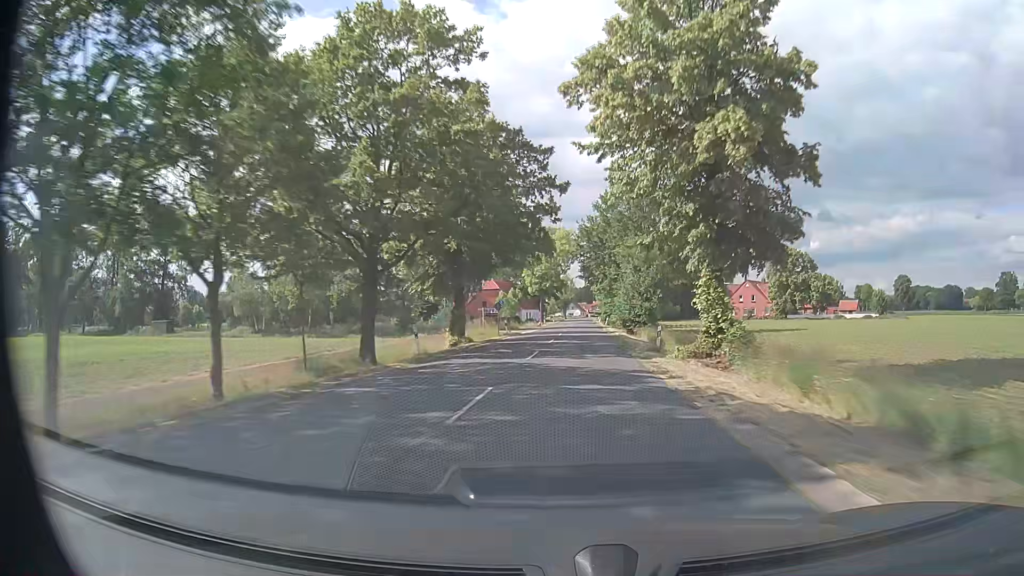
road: secondary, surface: asphalt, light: Day
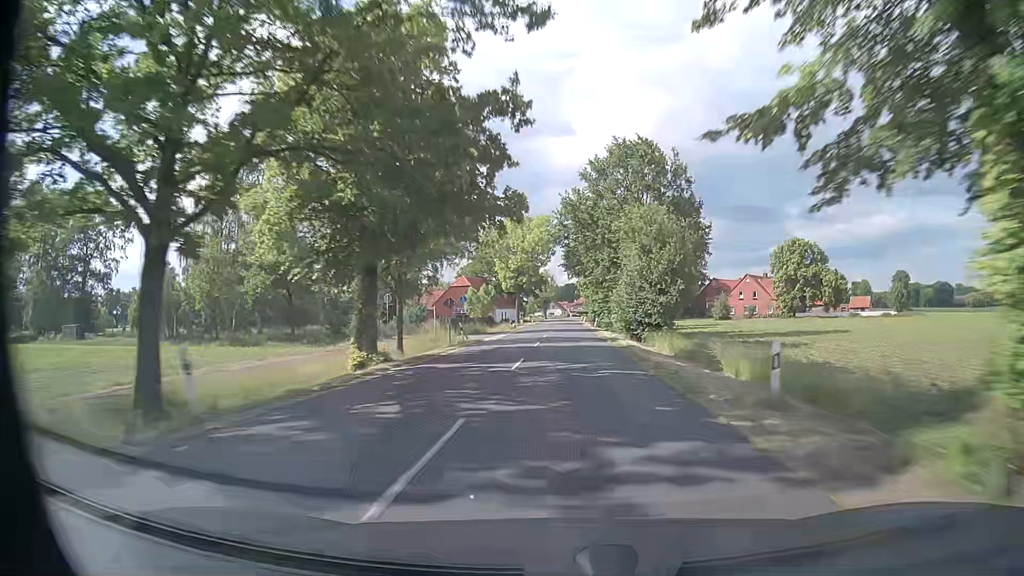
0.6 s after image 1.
(+0.2, +15.7) m; +2°
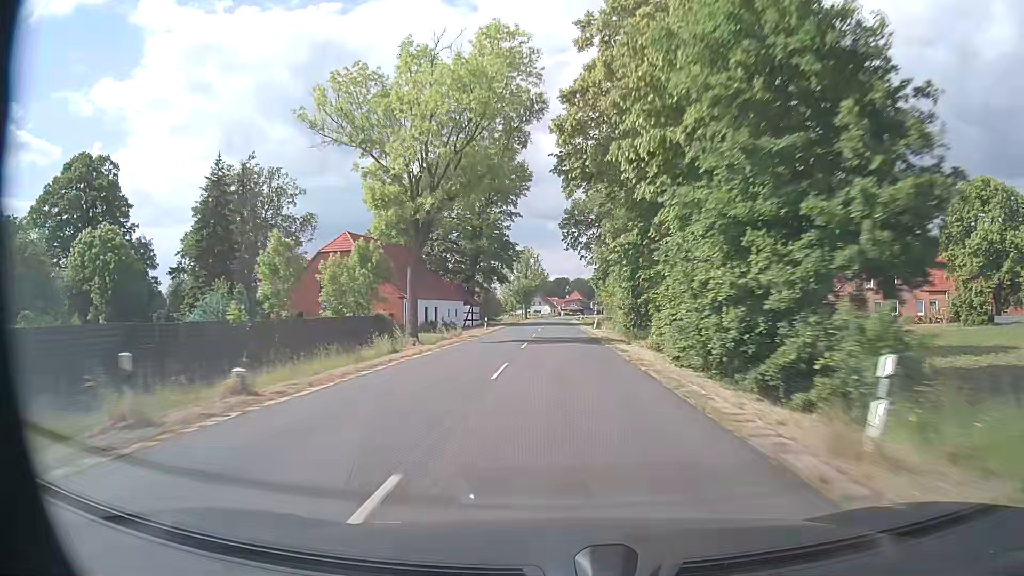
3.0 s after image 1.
(+0.7, +63.2) m; +1°
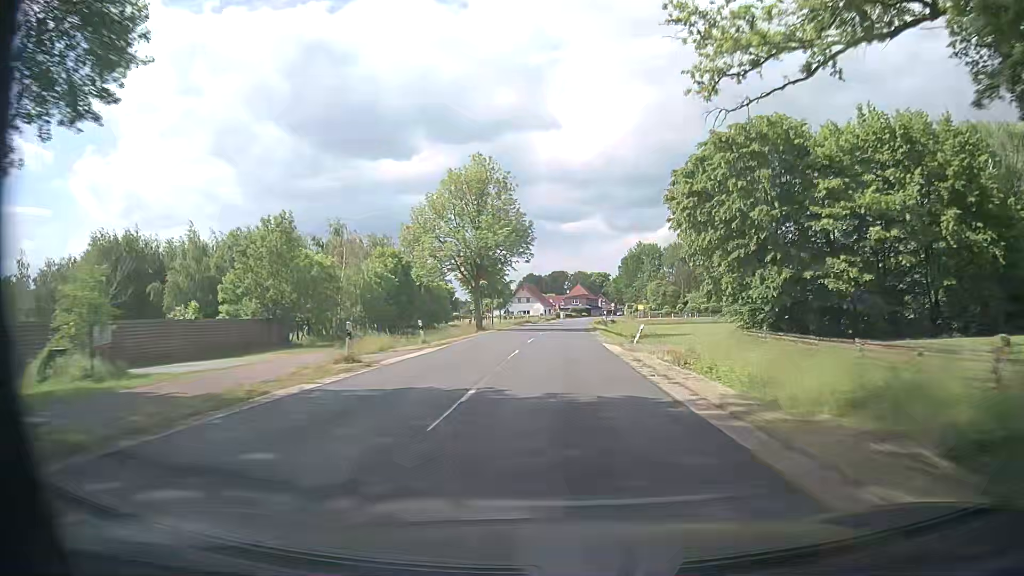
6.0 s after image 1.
(+0.2, +79.1) m; 0°
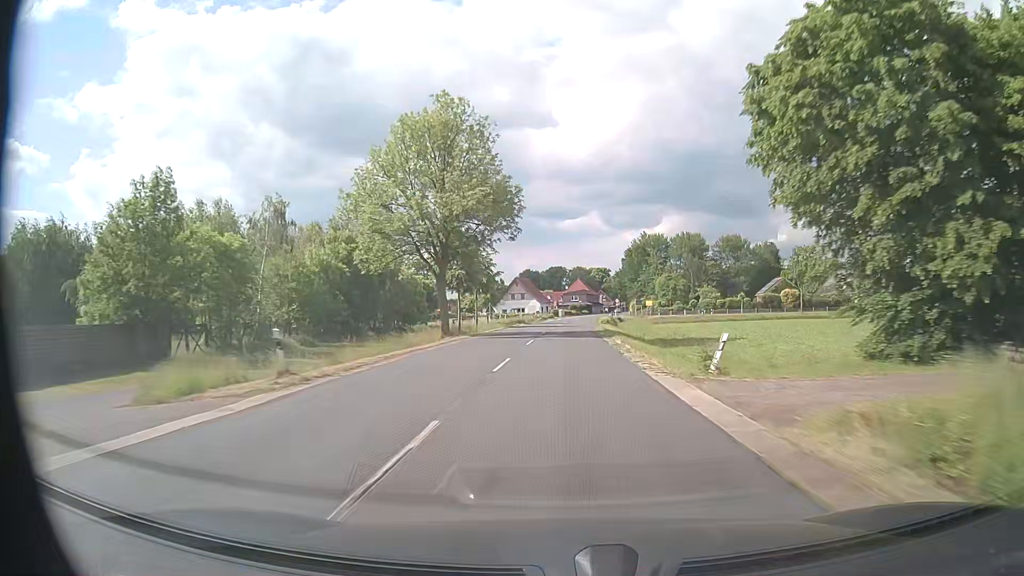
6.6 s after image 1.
(0.0, +15.4) m; 0°
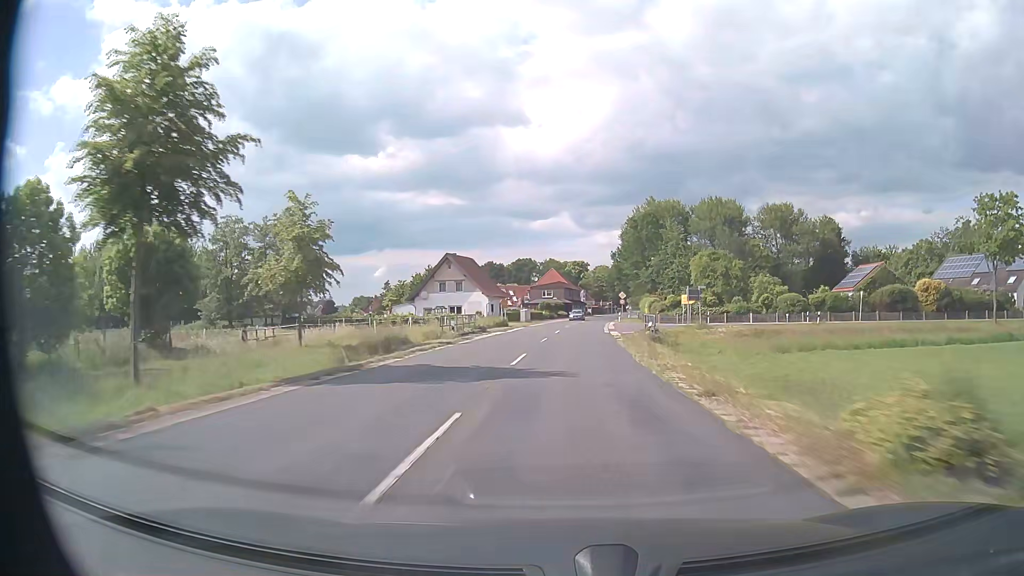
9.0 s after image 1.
(+0.8, +57.5) m; +2°
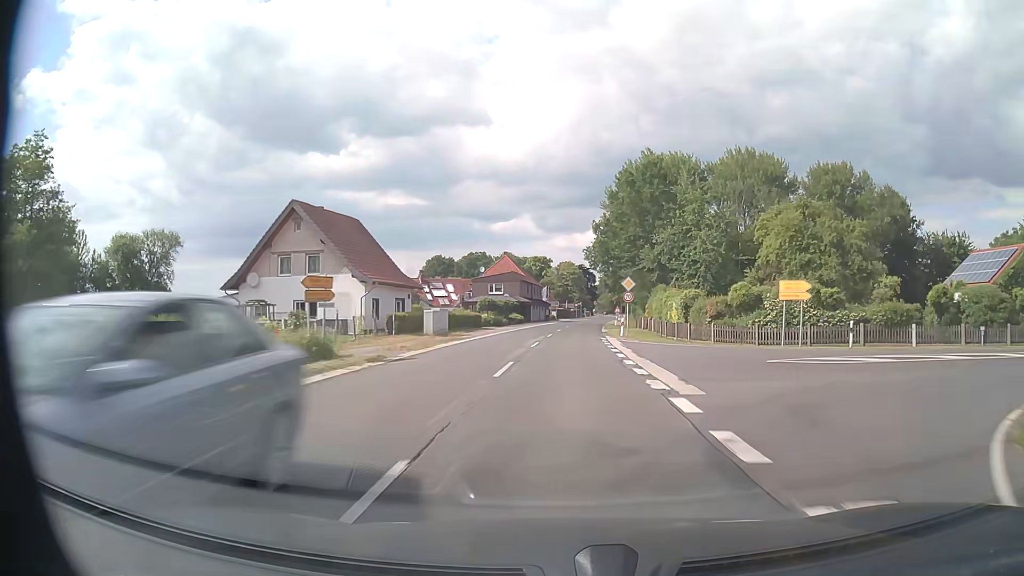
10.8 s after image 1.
(+0.9, +38.6) m; +3°
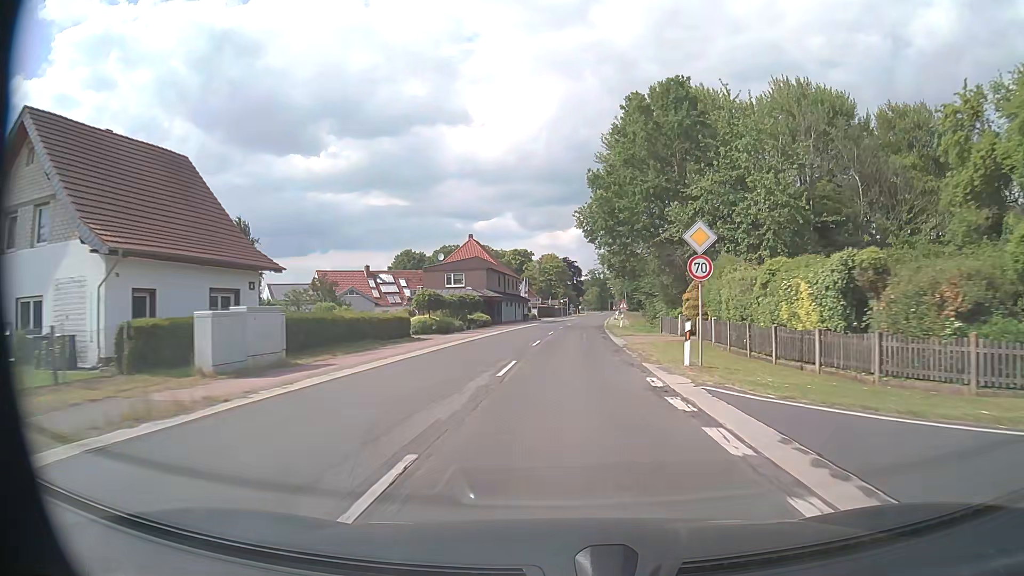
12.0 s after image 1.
(+0.5, +23.6) m; +2°
(0, +10) (0, +20) (0, +30) (+1, +40) (+1, +50) (+2, +60) (+3, +70) (+4, +80) (+5, +90) (+5, +100) m
